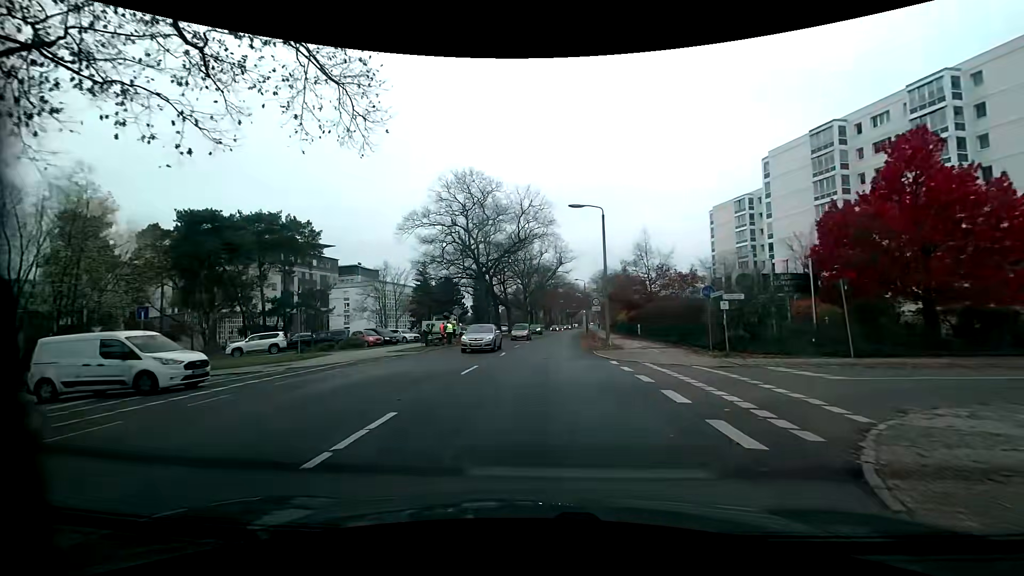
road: tertiary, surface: asphalt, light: Day
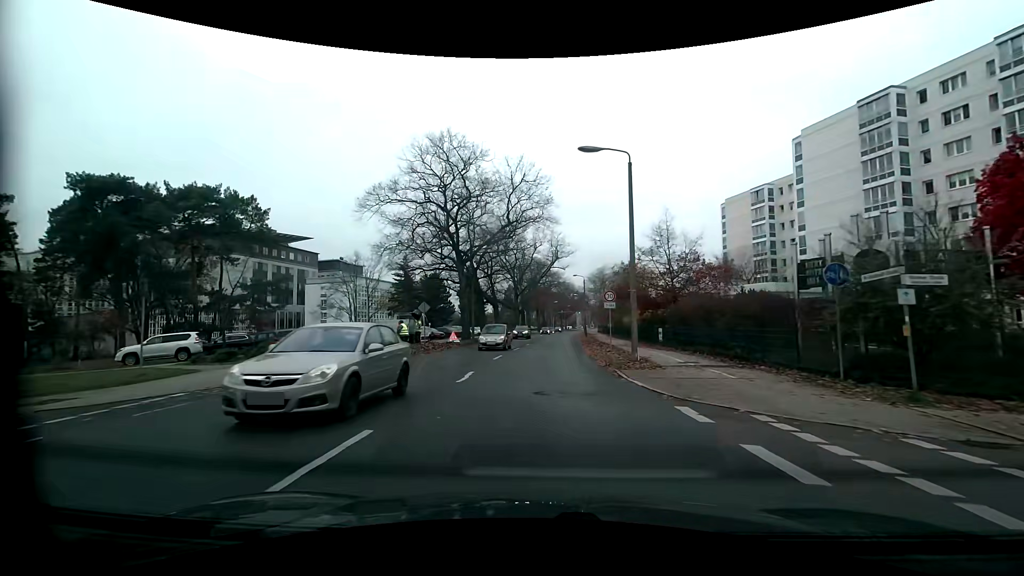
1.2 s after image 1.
(0.0, +10.1) m; 0°
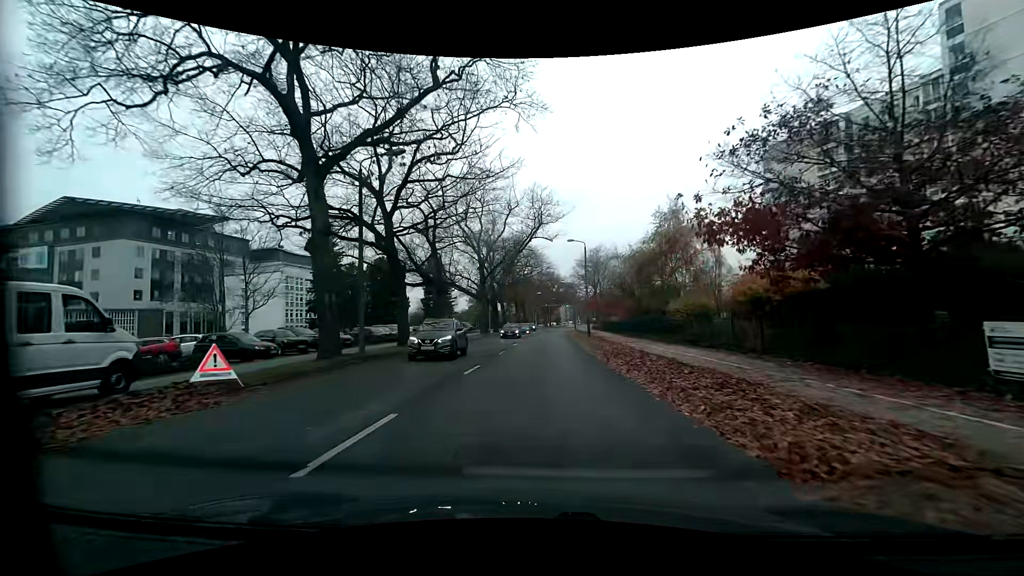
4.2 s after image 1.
(+0.9, +25.9) m; +2°
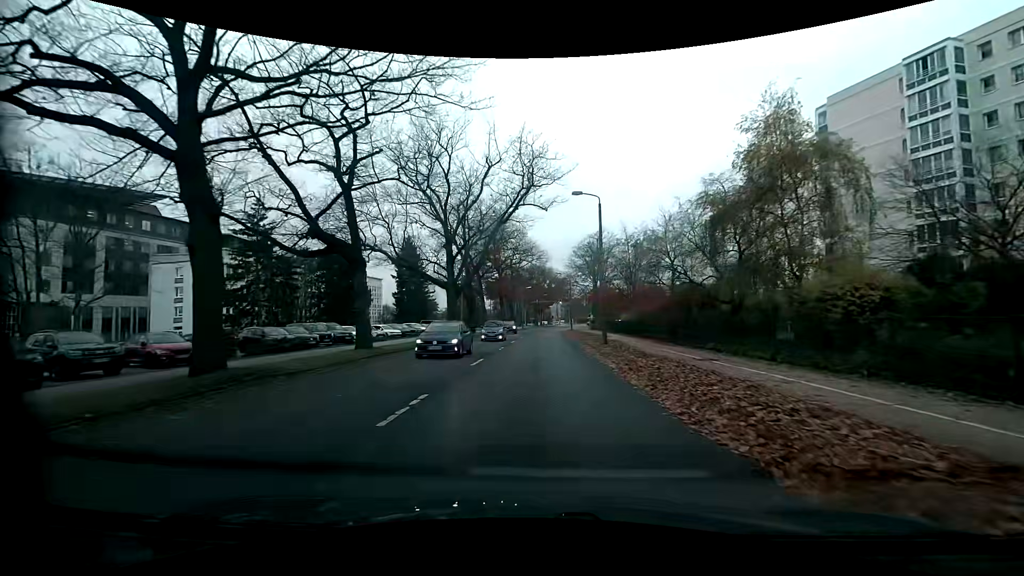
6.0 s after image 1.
(+0.4, +15.9) m; +2°
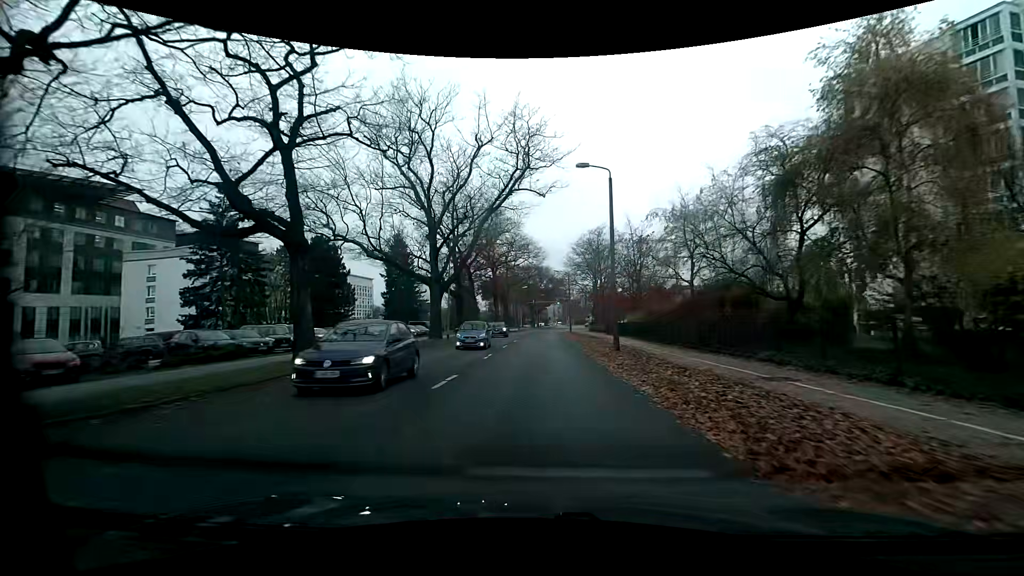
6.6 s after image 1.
(0.0, +5.3) m; +1°
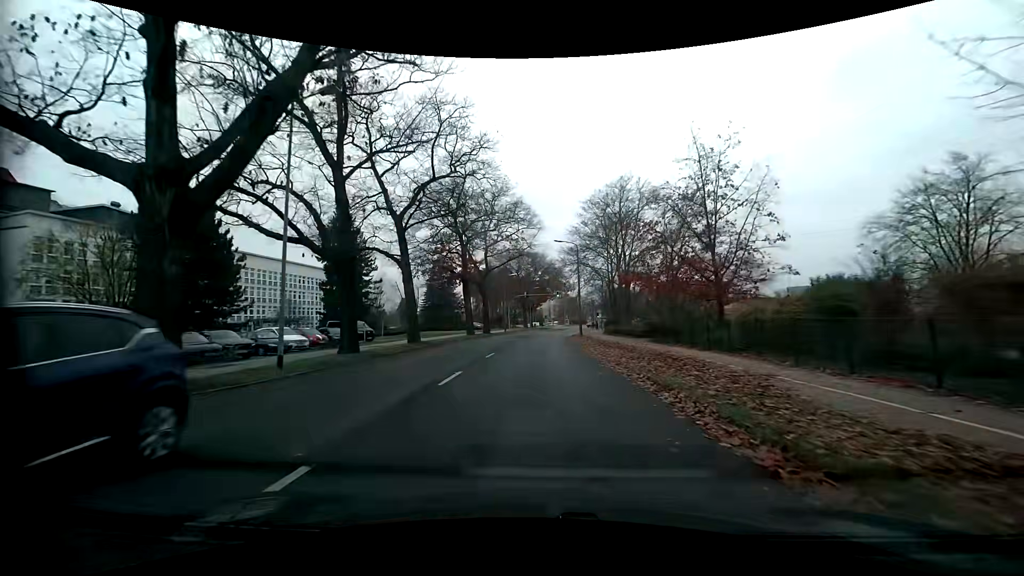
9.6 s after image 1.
(+0.1, +26.2) m; +1°
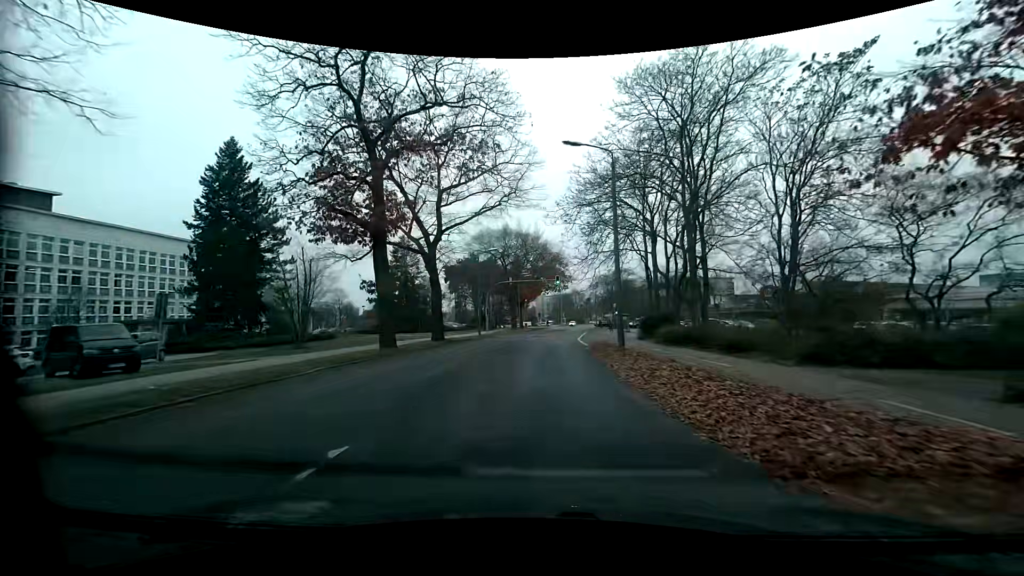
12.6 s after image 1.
(-0.1, +25.7) m; +1°
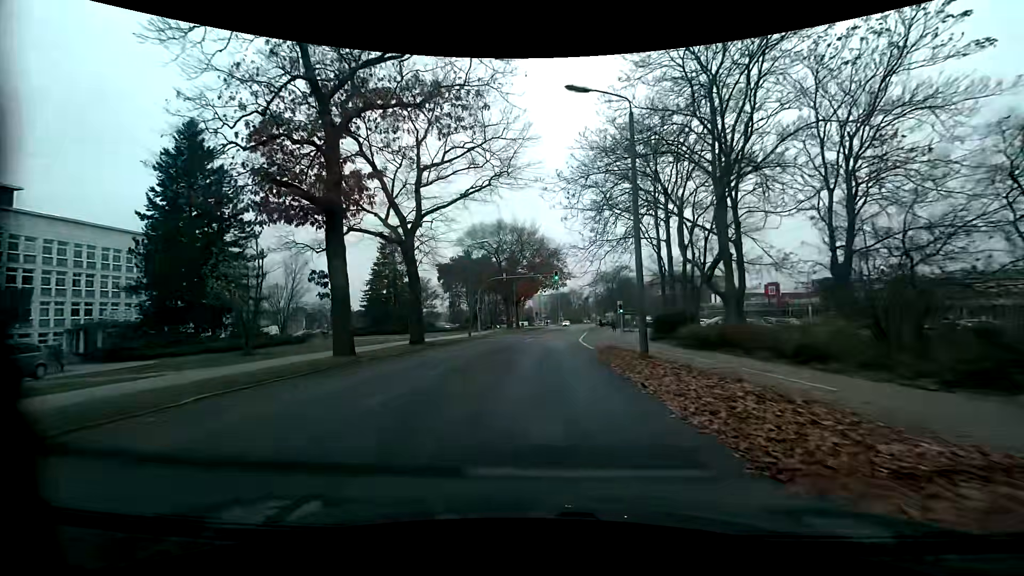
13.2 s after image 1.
(-0.1, +5.1) m; -2°
(0, +10) (0, +20) (+1, +30) (+2, +40) (+3, +50) (+4, +60) (+5, +70) (+6, +80) (+8, +90) (+9, +99) m
